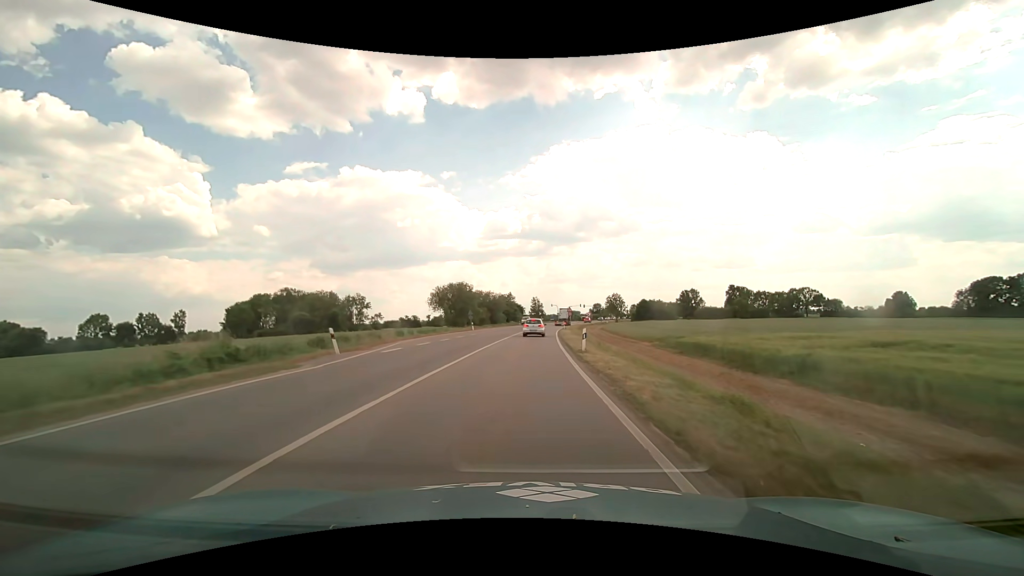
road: primary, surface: asphalt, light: Day
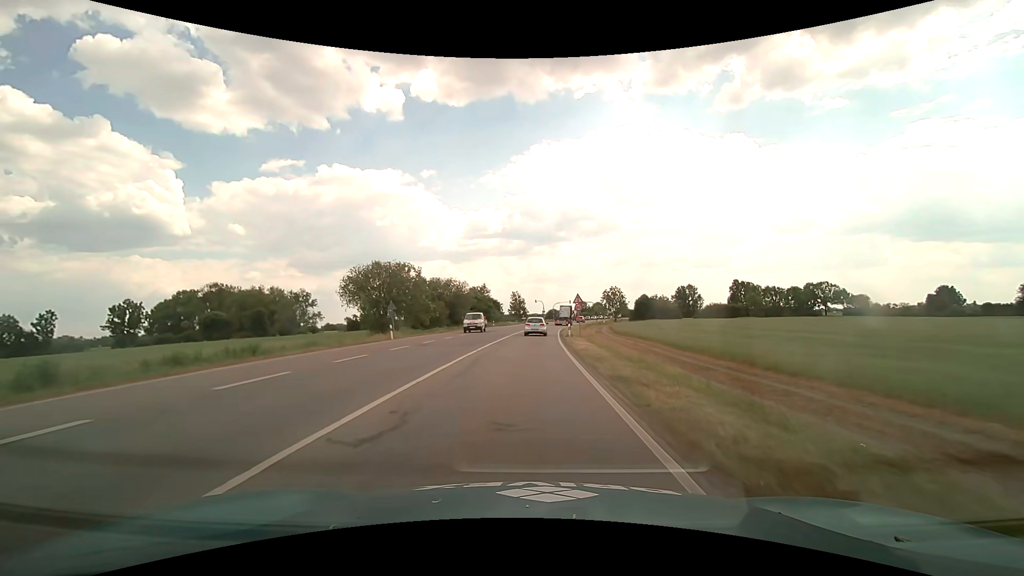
(+0.6, +34.6) m; +2°
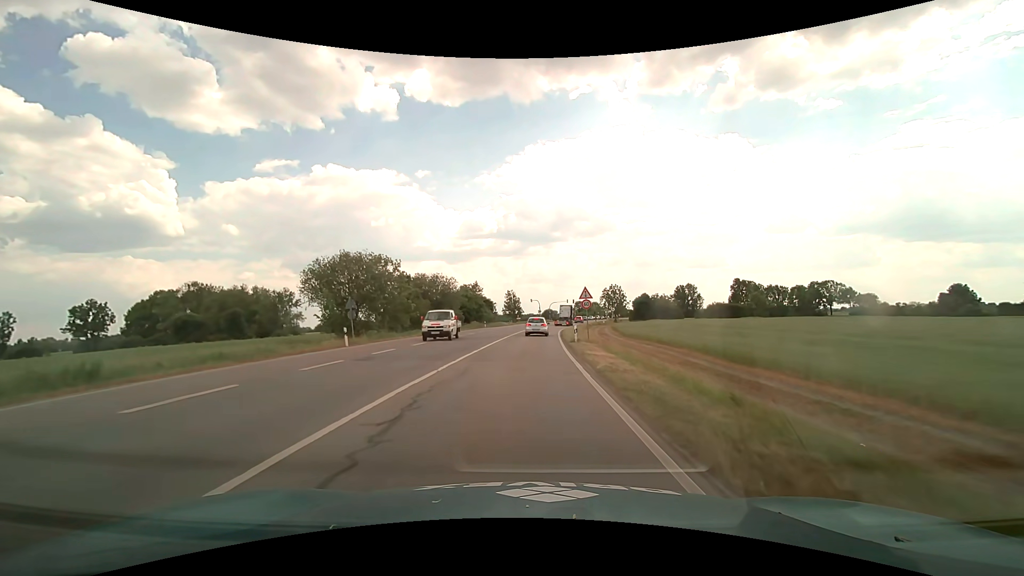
(0.0, +8.2) m; +1°
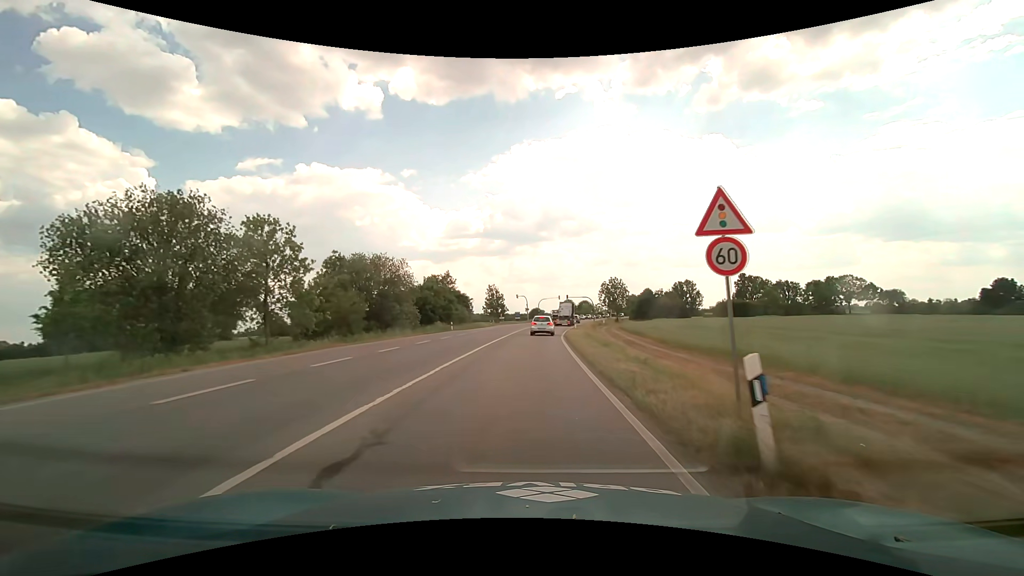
(+0.3, +22.9) m; +1°
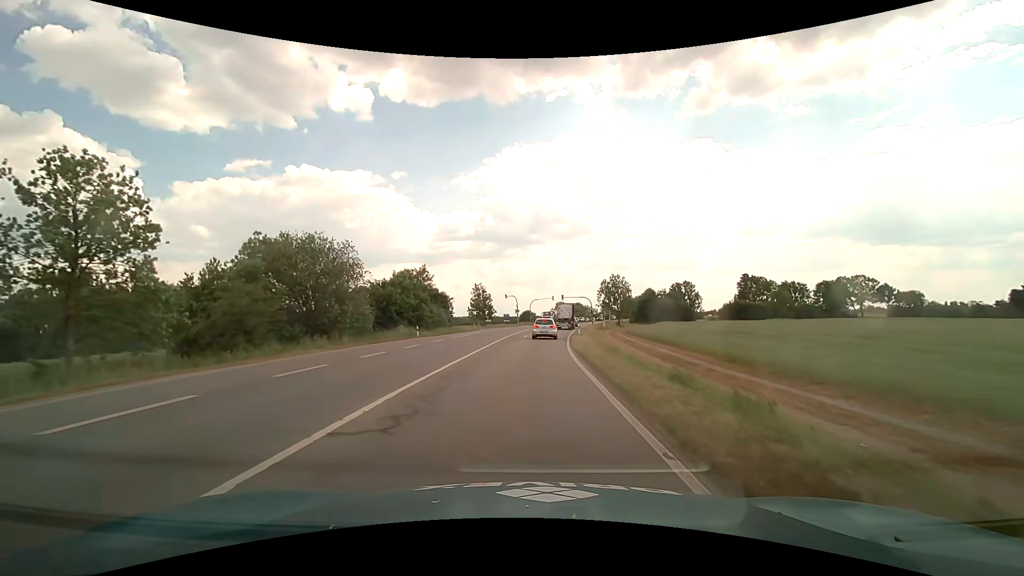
(+0.1, +13.7) m; +1°
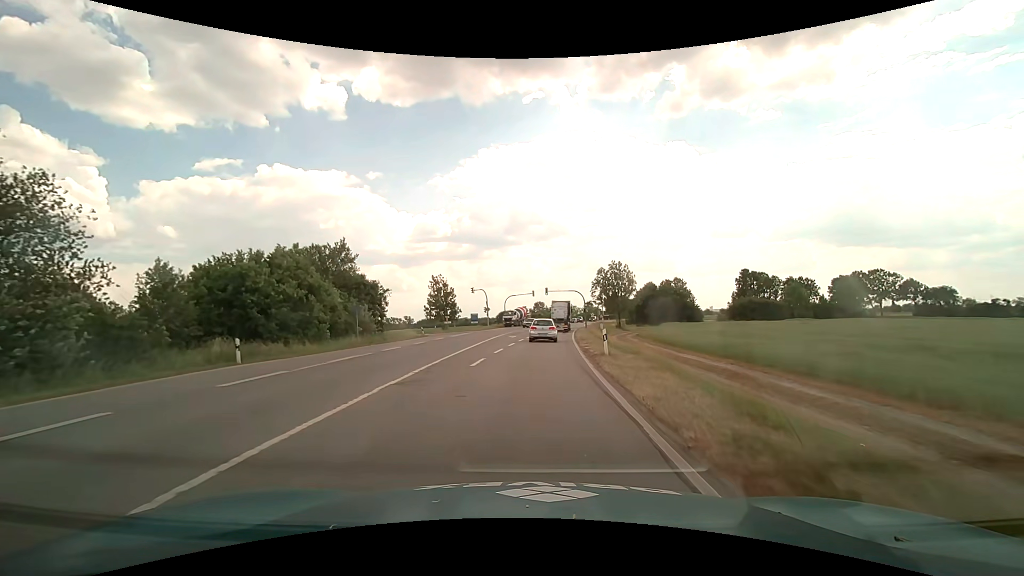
(+0.5, +25.0) m; +3°
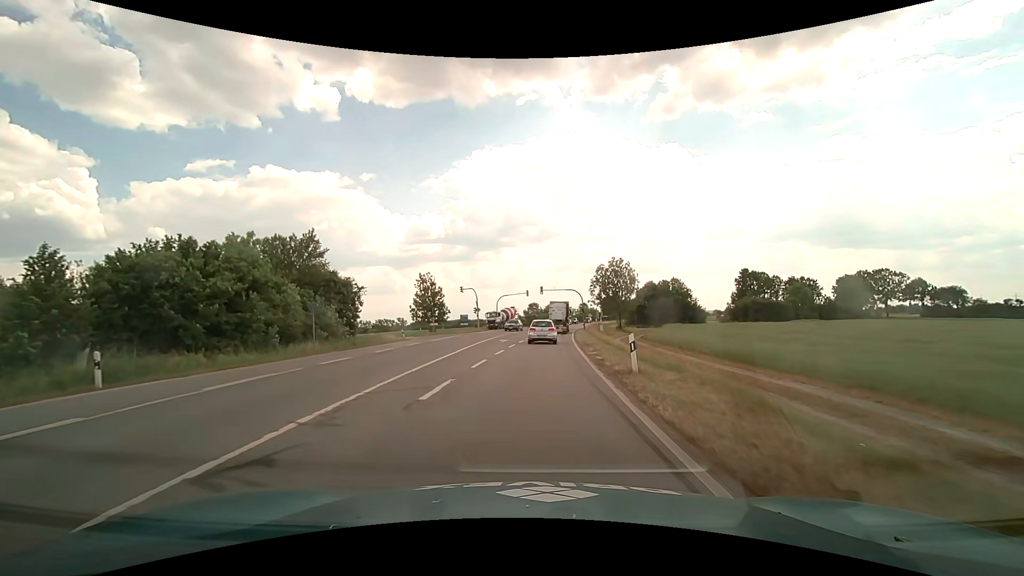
(0.0, +6.2) m; +1°
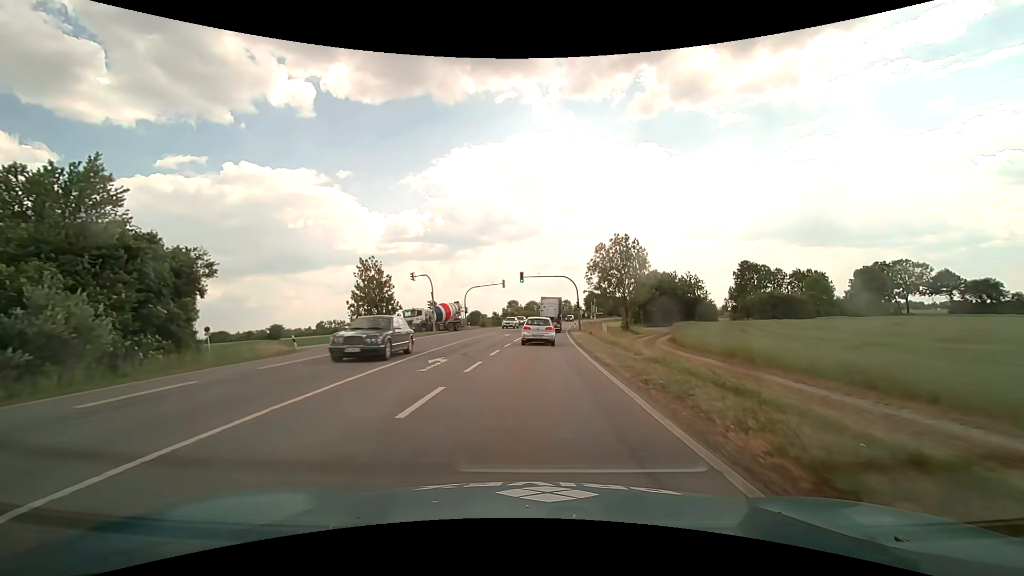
(+0.3, +19.8) m; +2°
(0, +10) (0, +20) (+1, +30) (+1, +40) (+2, +50) (+3, +60) (+3, +70) (+4, +80) (+5, +90) (+6, +100) m
